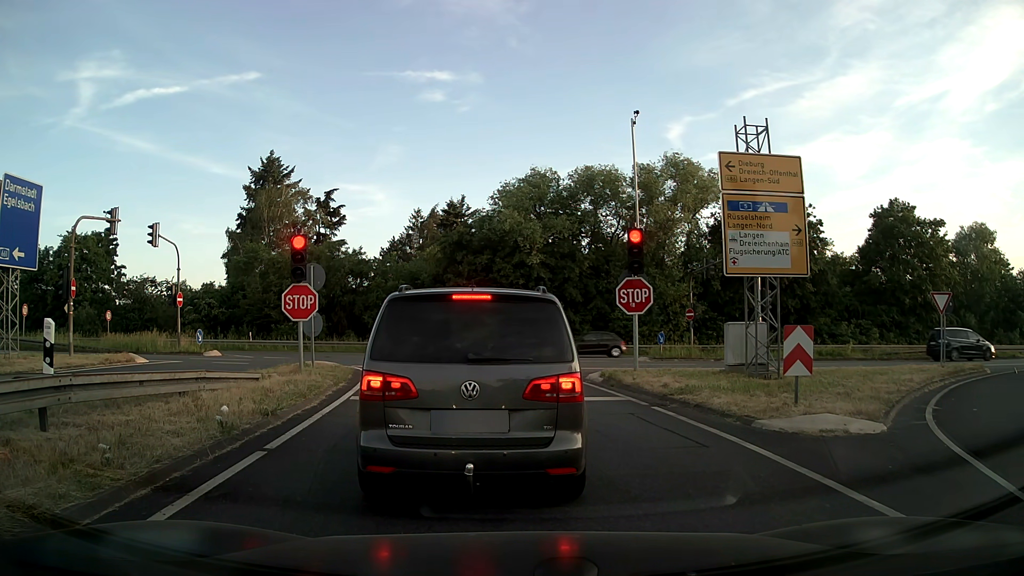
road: motorway_link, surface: asphalt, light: Day
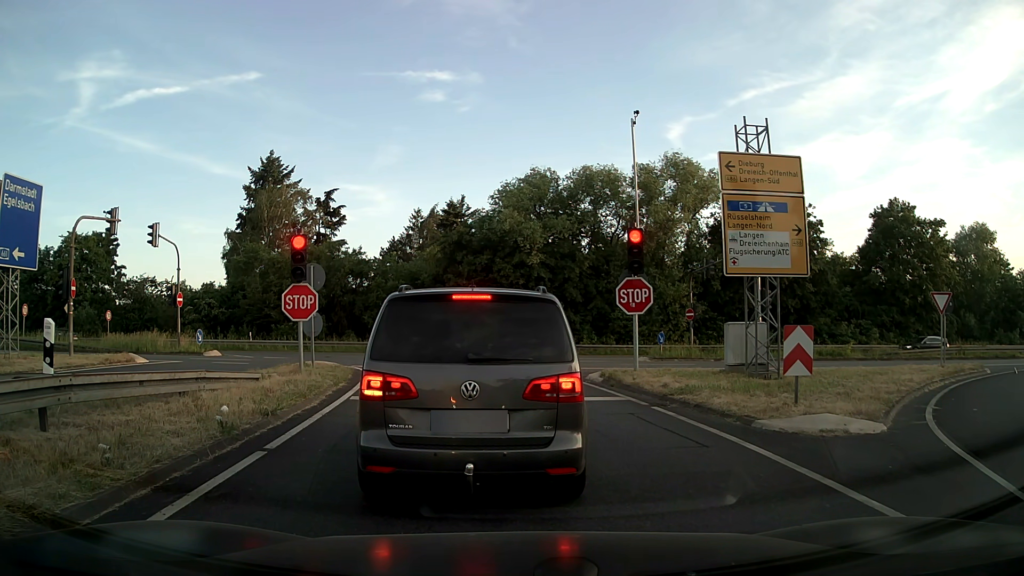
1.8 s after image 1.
(0.0, 0.0) m; 0°
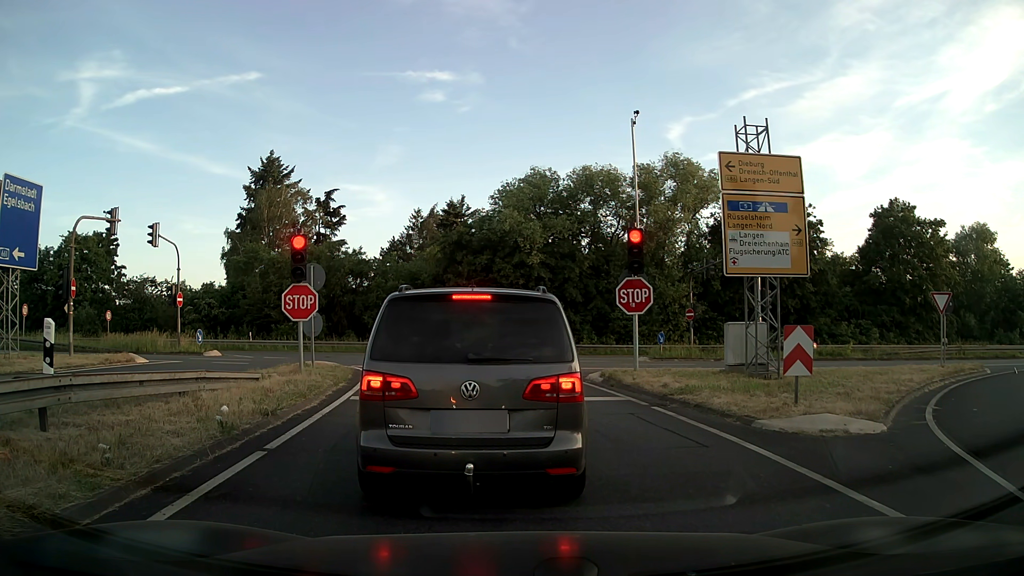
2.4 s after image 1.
(0.0, 0.0) m; 0°
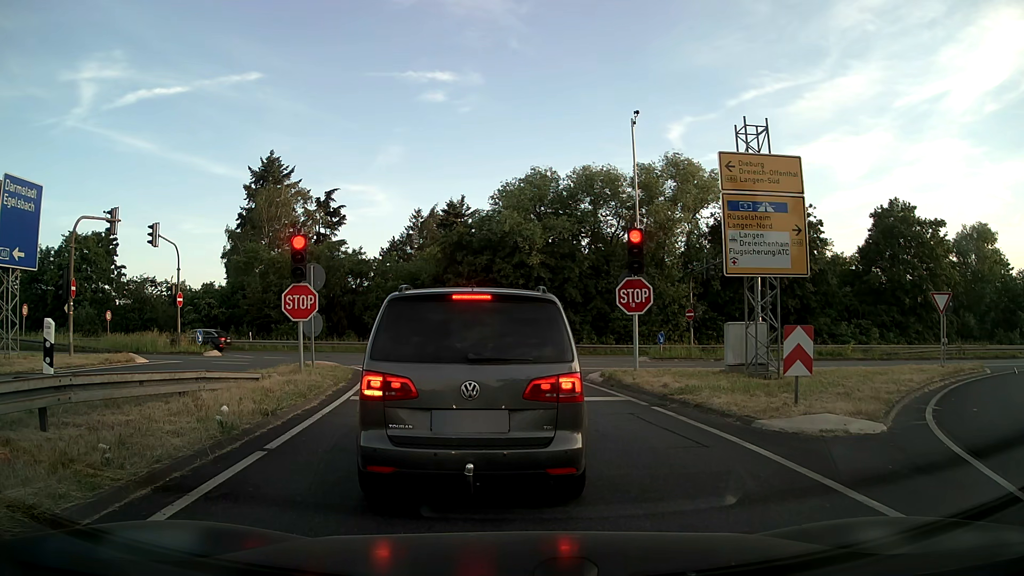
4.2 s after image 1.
(0.0, 0.0) m; 0°
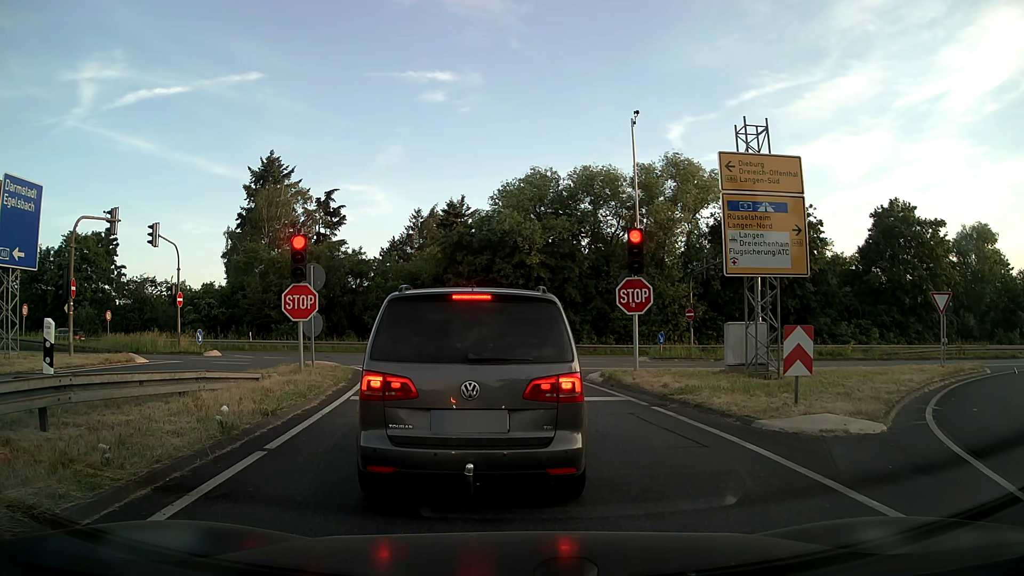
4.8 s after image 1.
(0.0, 0.0) m; 0°
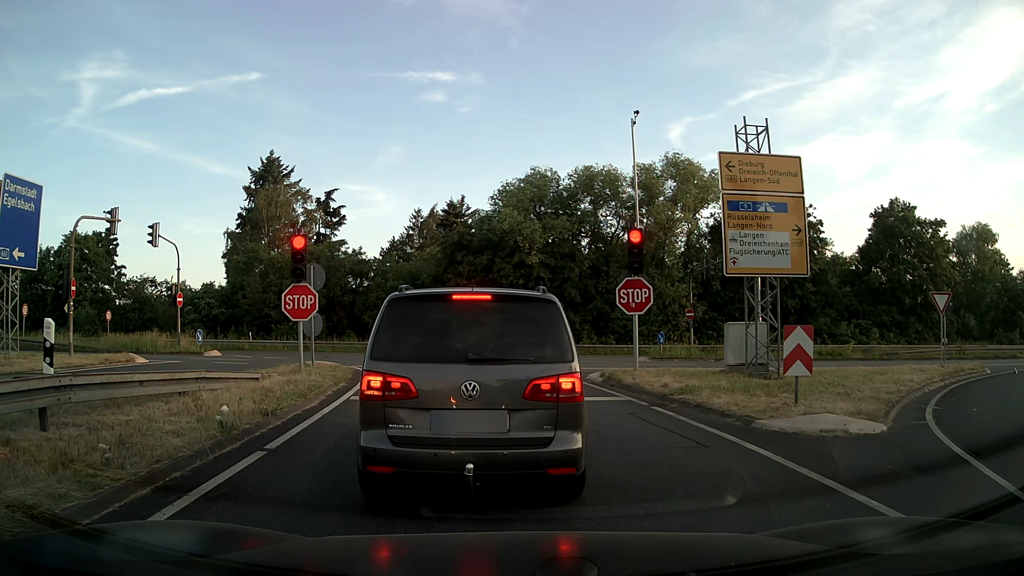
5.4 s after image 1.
(0.0, 0.0) m; 0°
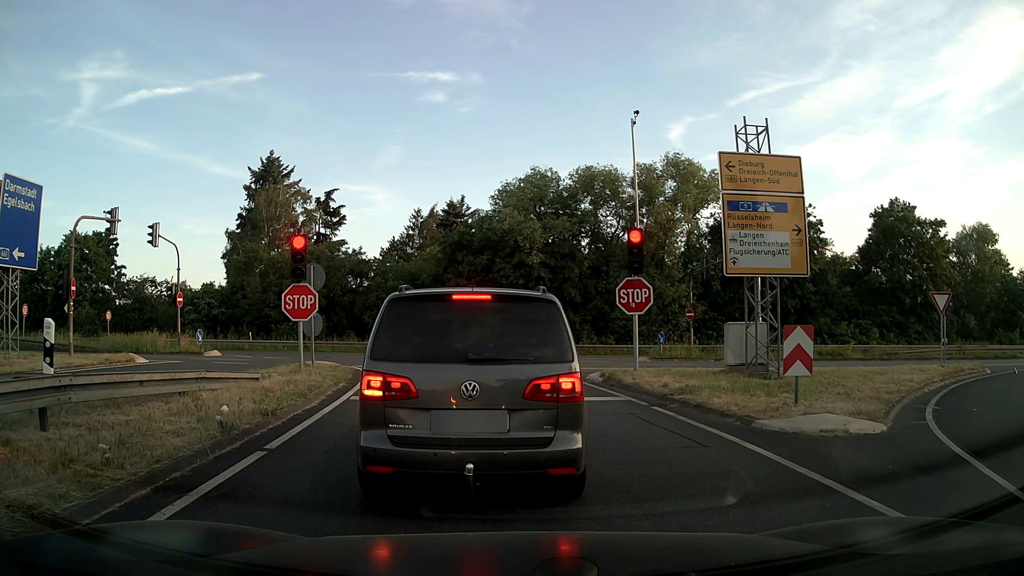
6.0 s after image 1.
(0.0, 0.0) m; 0°
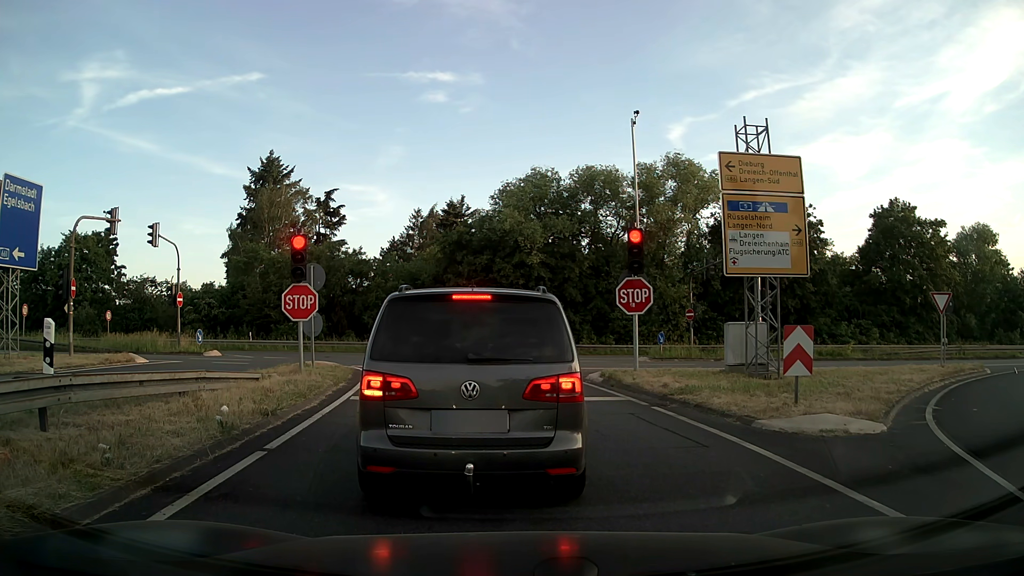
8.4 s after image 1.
(0.0, 0.0) m; 0°
